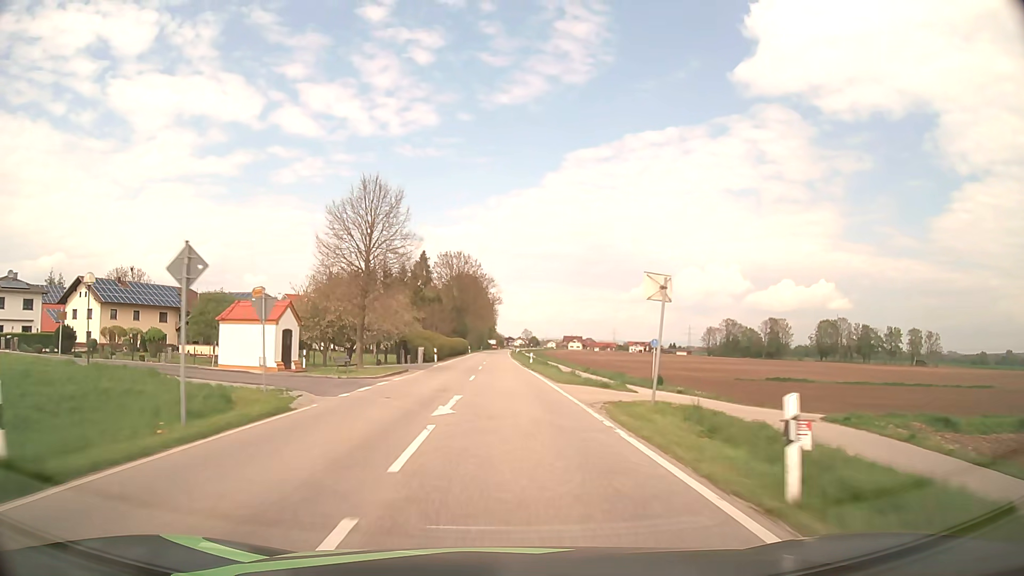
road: secondary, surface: asphalt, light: Day
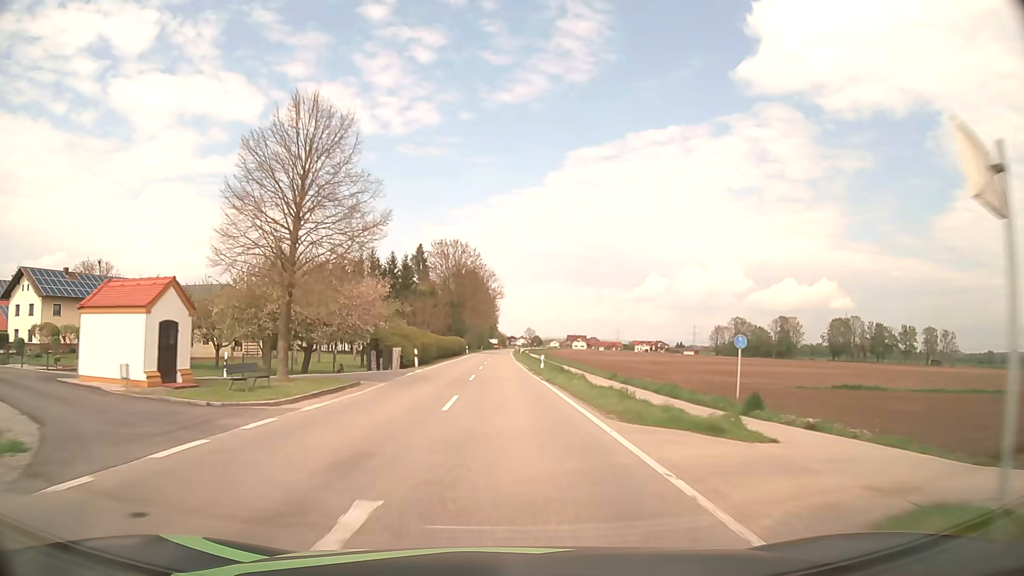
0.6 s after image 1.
(0.0, +11.9) m; 0°
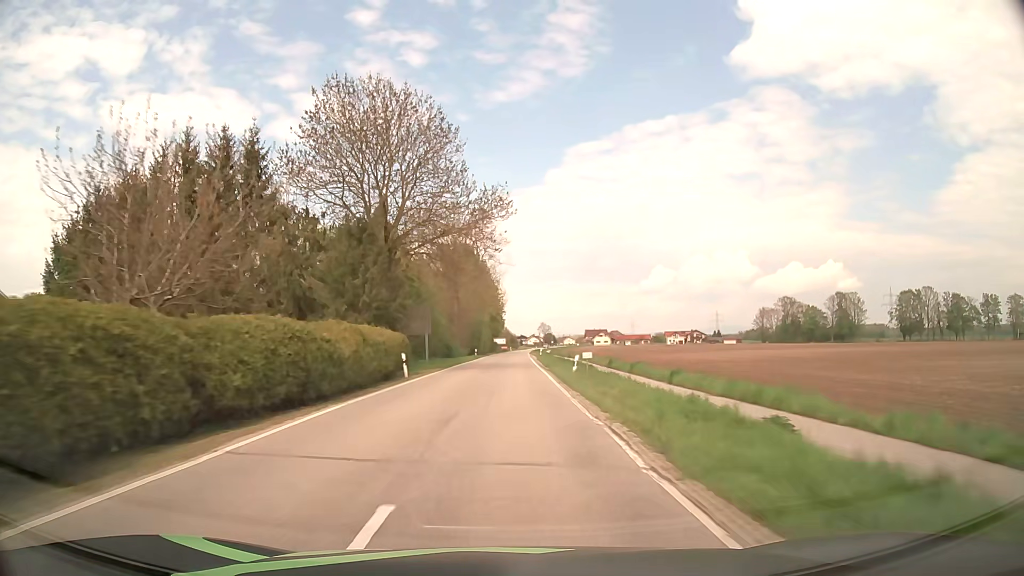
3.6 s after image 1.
(-0.4, +60.4) m; -1°
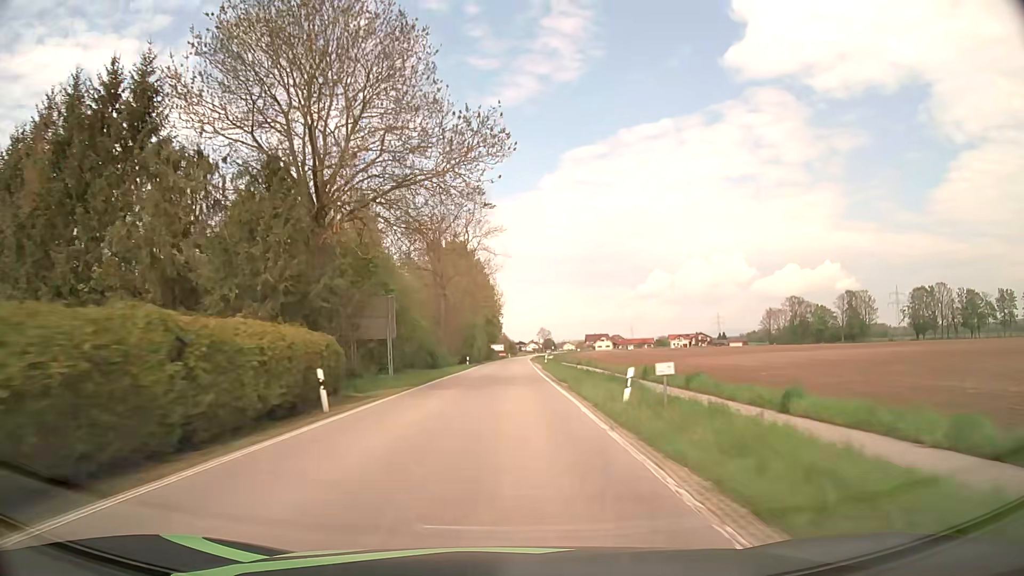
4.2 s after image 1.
(0.0, +12.3) m; 0°
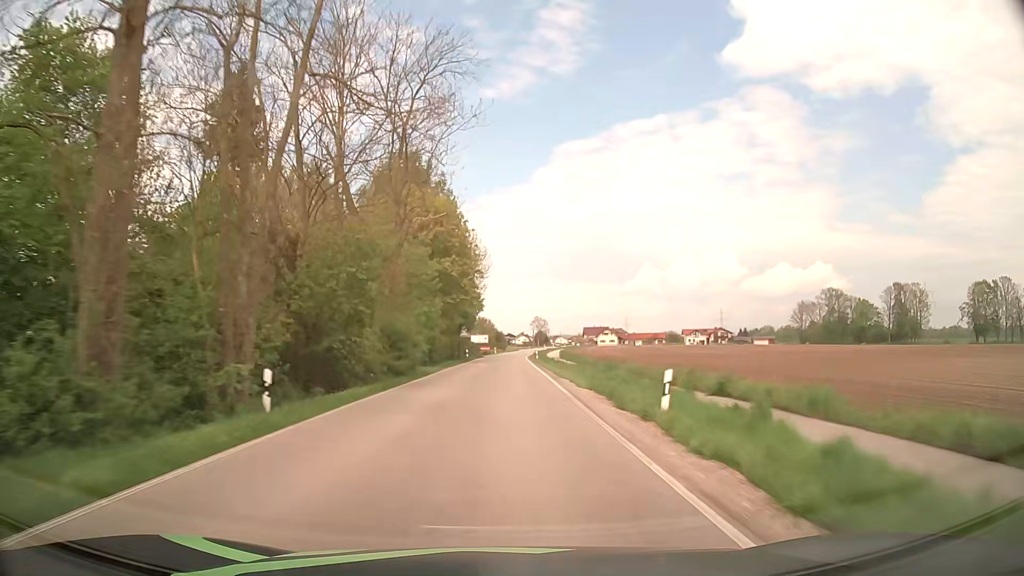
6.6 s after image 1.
(+0.4, +49.5) m; +1°
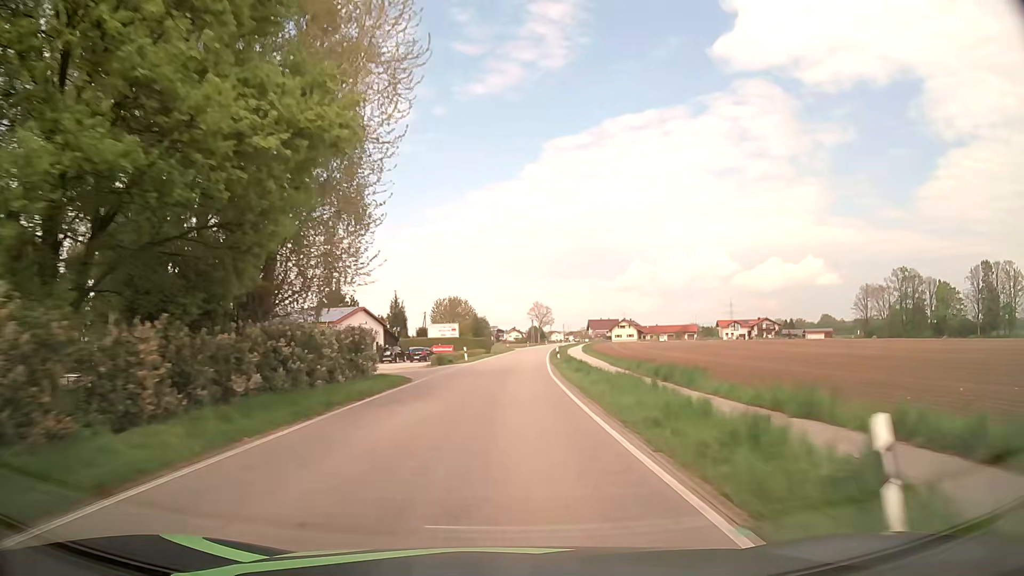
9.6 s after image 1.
(+0.6, +62.4) m; +1°
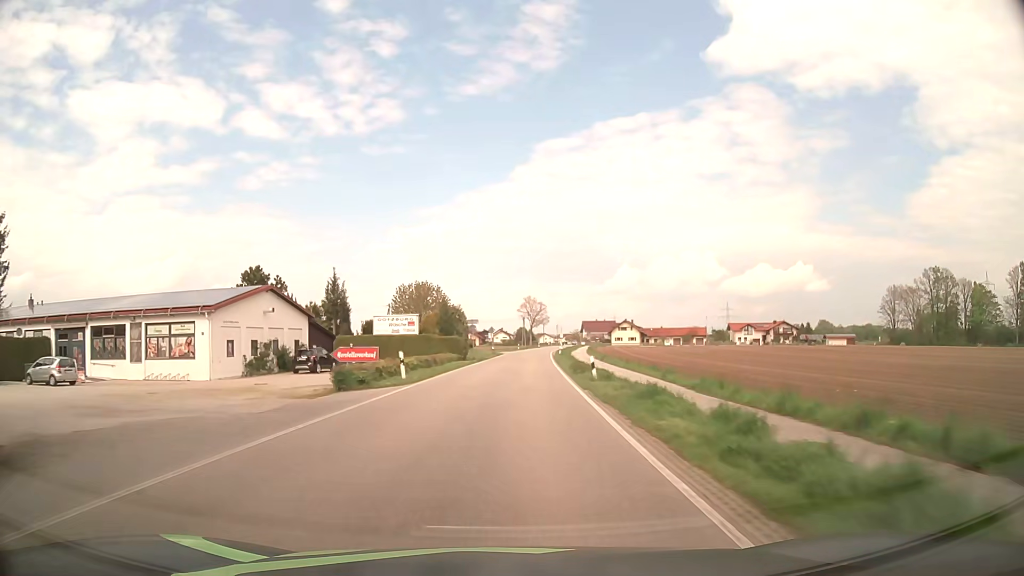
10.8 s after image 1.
(+0.2, +25.0) m; +1°
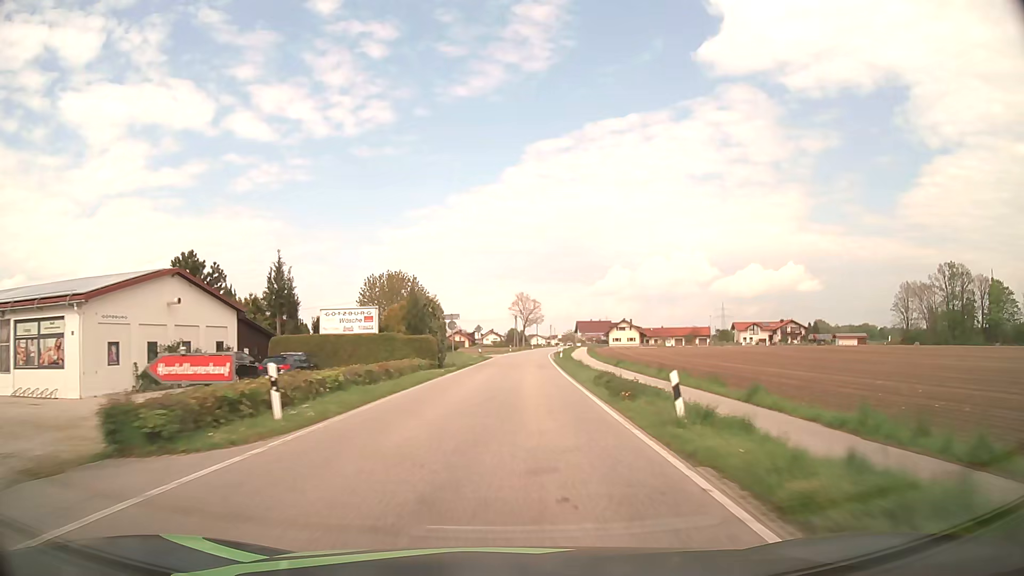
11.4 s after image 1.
(+0.1, +12.5) m; +1°
(0, +10) (0, +20) (+1, +30) (+1, +40) (+2, +50) (+2, +60) (+3, +70) (+3, +80) (+4, +90) (+5, +100) m
